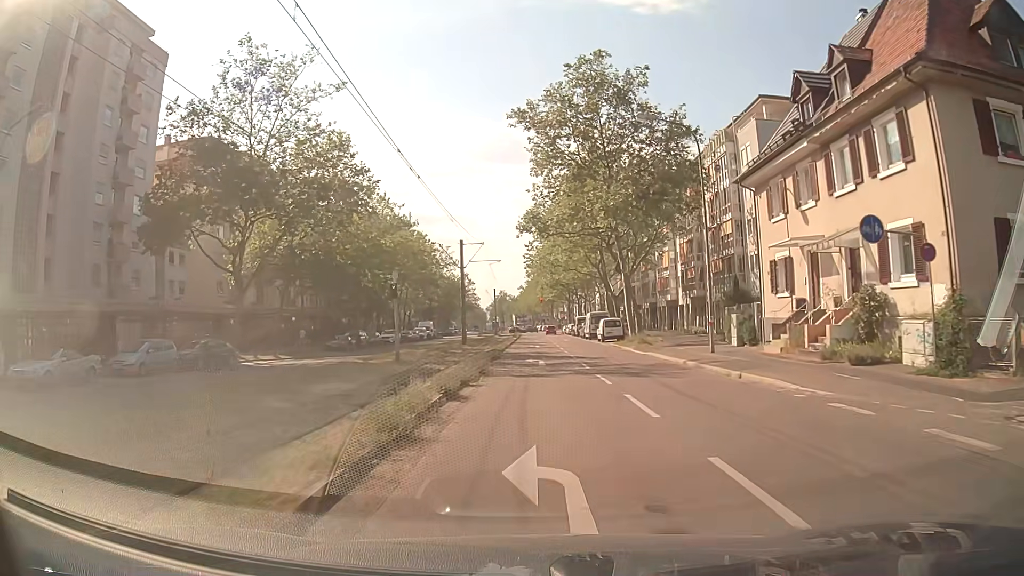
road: tertiary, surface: asphalt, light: Day
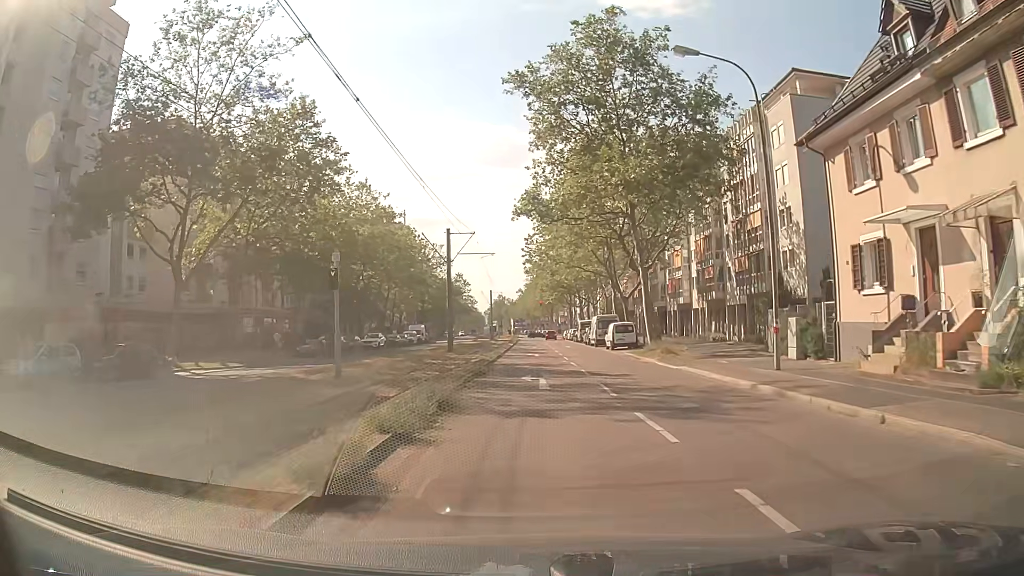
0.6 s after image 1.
(0.0, +7.1) m; 0°
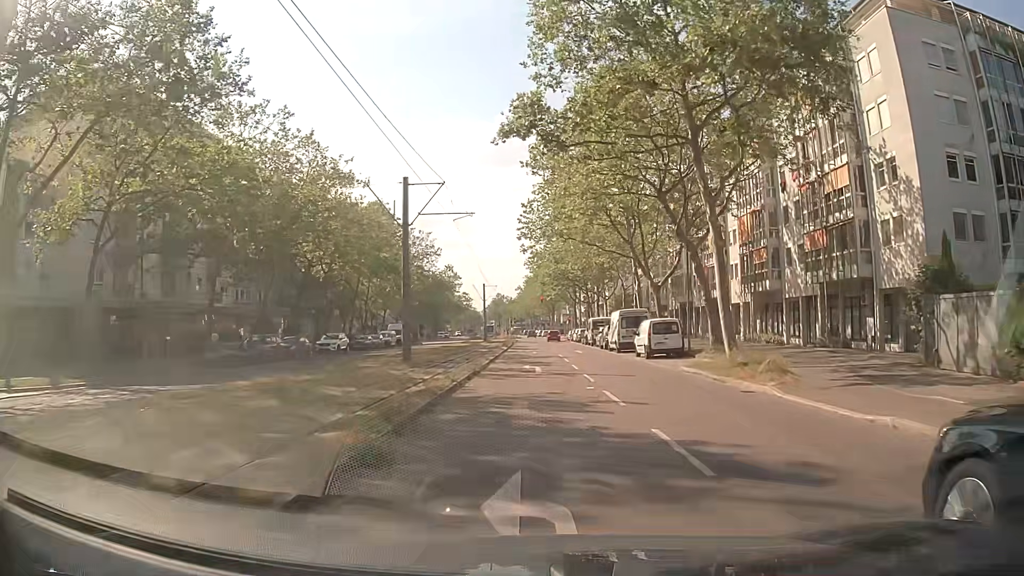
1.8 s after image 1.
(0.0, +13.8) m; 0°
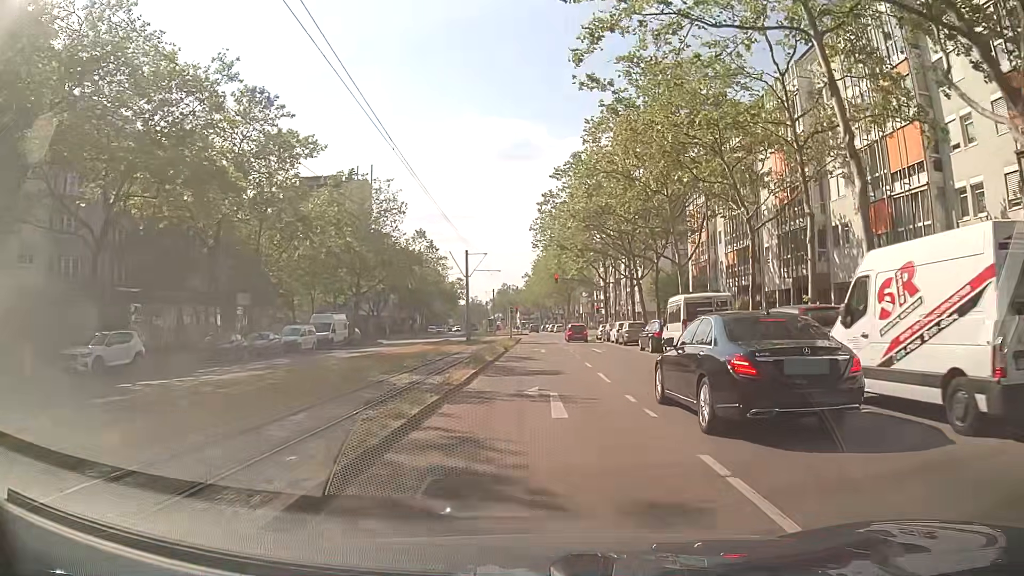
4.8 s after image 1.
(-0.3, +31.6) m; -1°
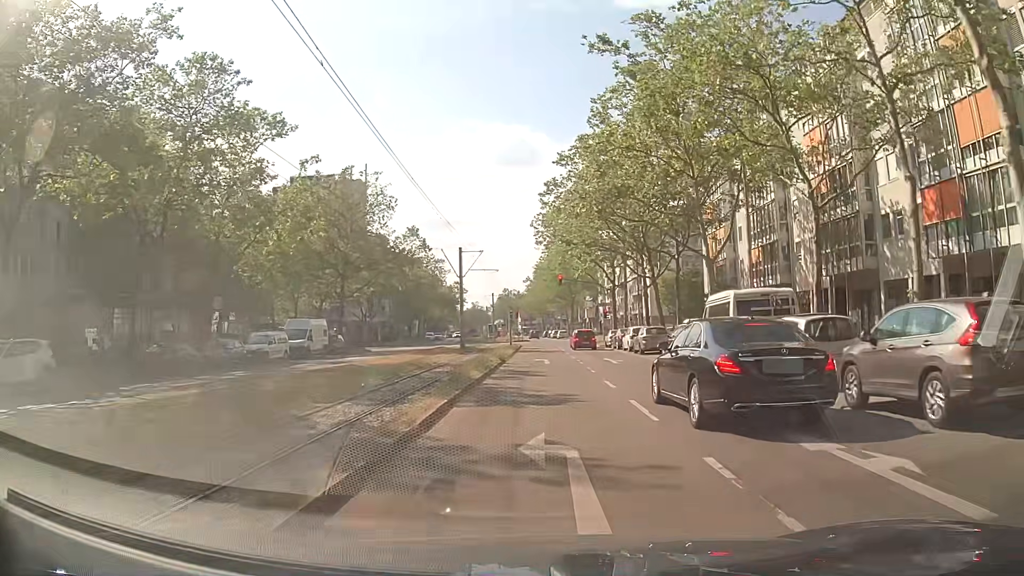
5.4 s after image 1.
(0.0, +5.8) m; 0°
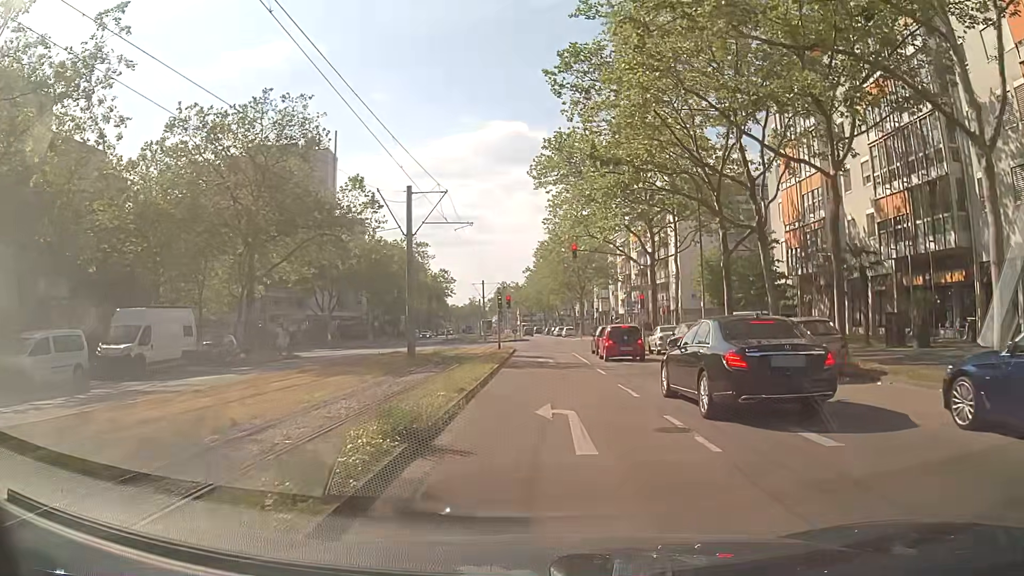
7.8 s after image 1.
(0.0, +20.2) m; -1°
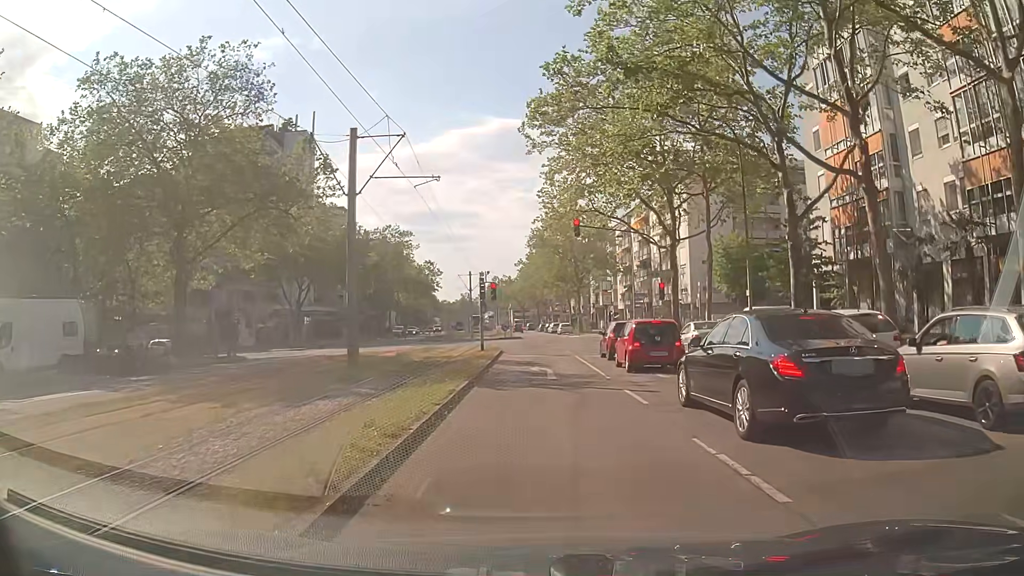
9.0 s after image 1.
(+0.2, +8.2) m; +1°
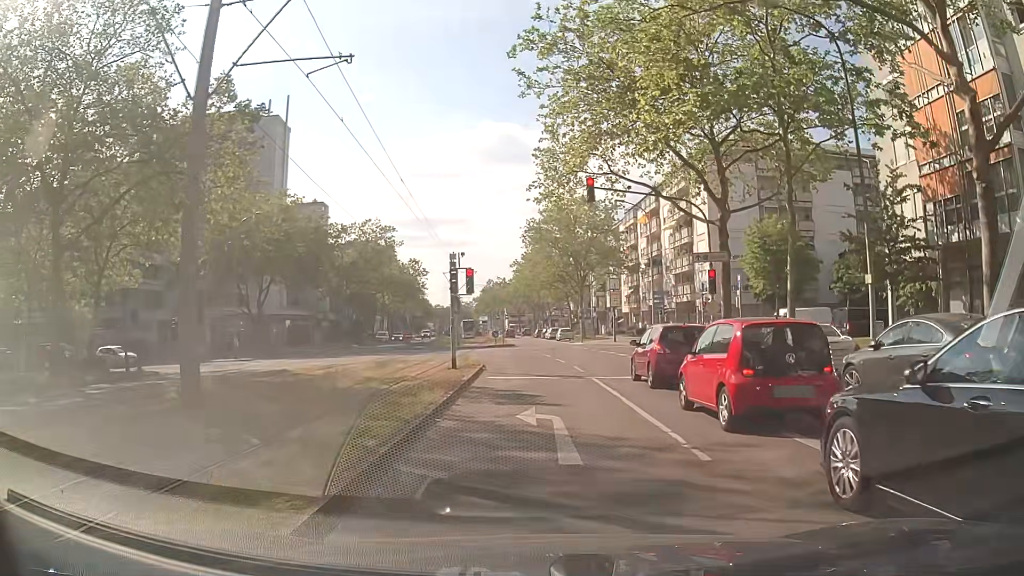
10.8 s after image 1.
(+0.1, +9.7) m; +1°
